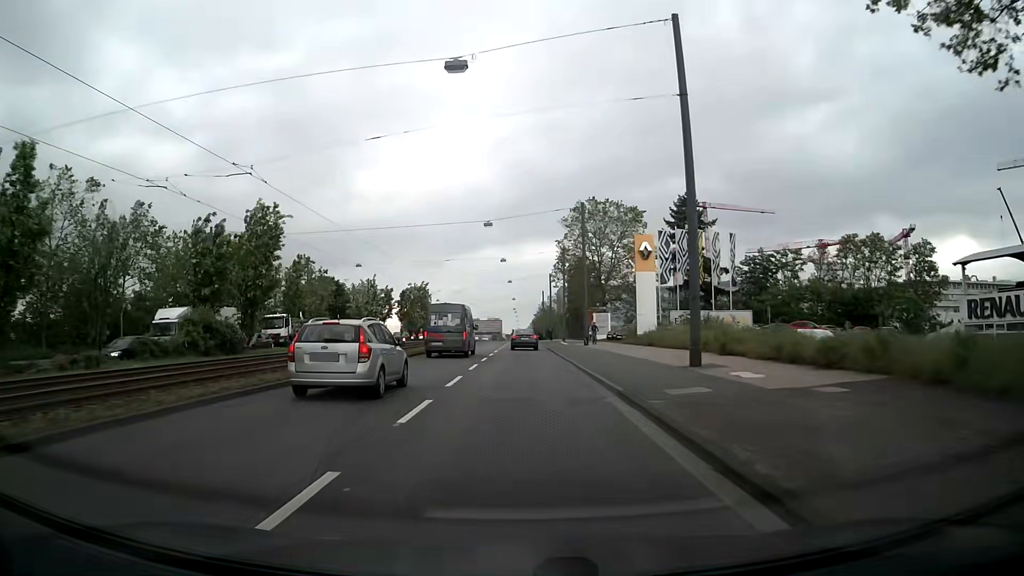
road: primary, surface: asphalt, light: Day
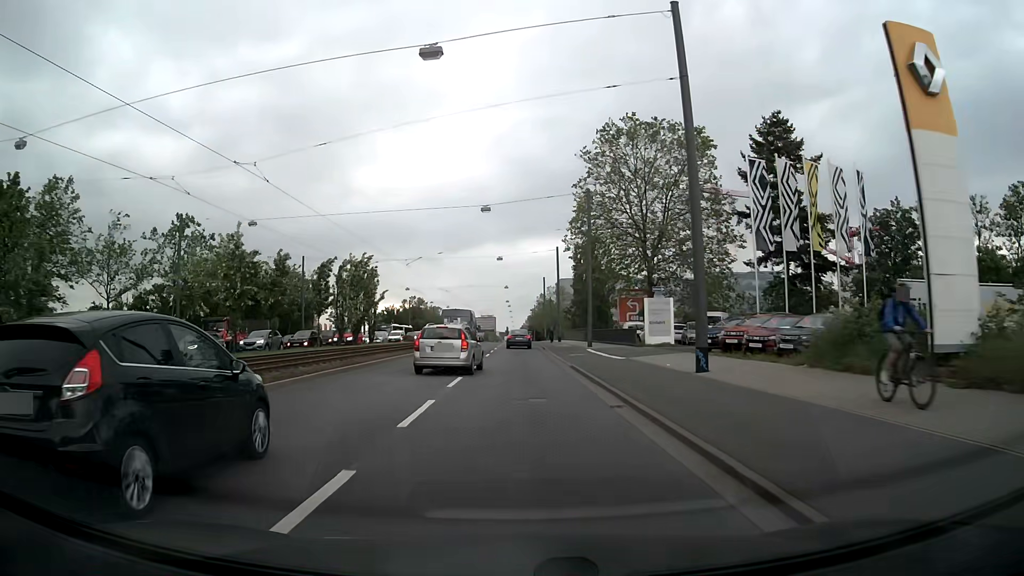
(+0.3, +32.0) m; +1°
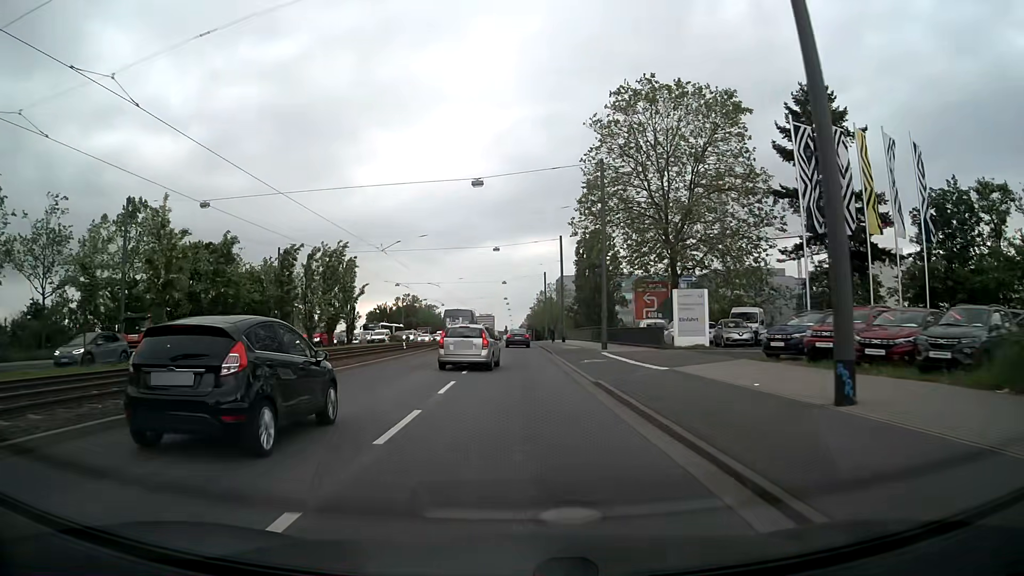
(0.0, +8.0) m; 0°
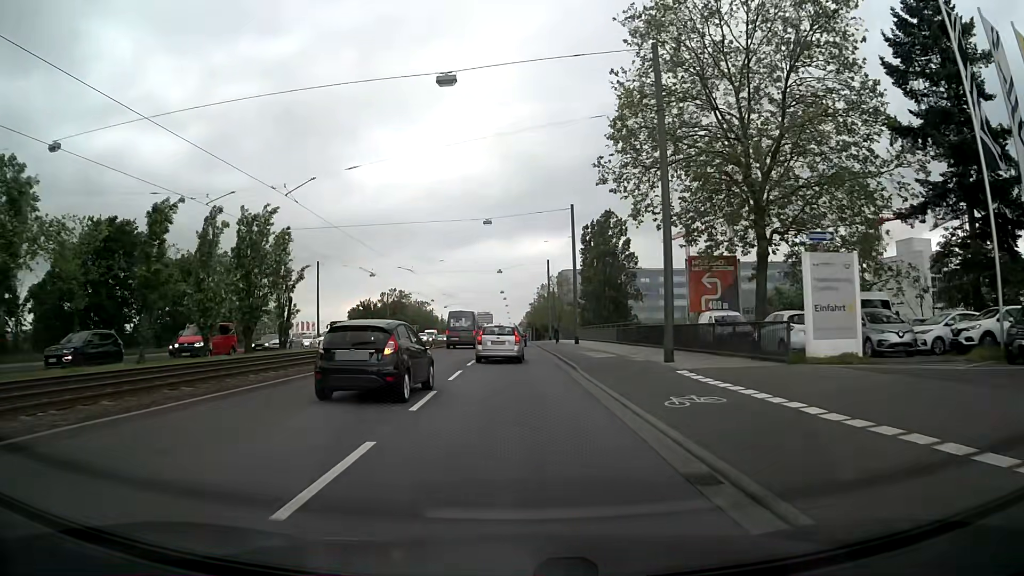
(0.0, +16.0) m; 0°
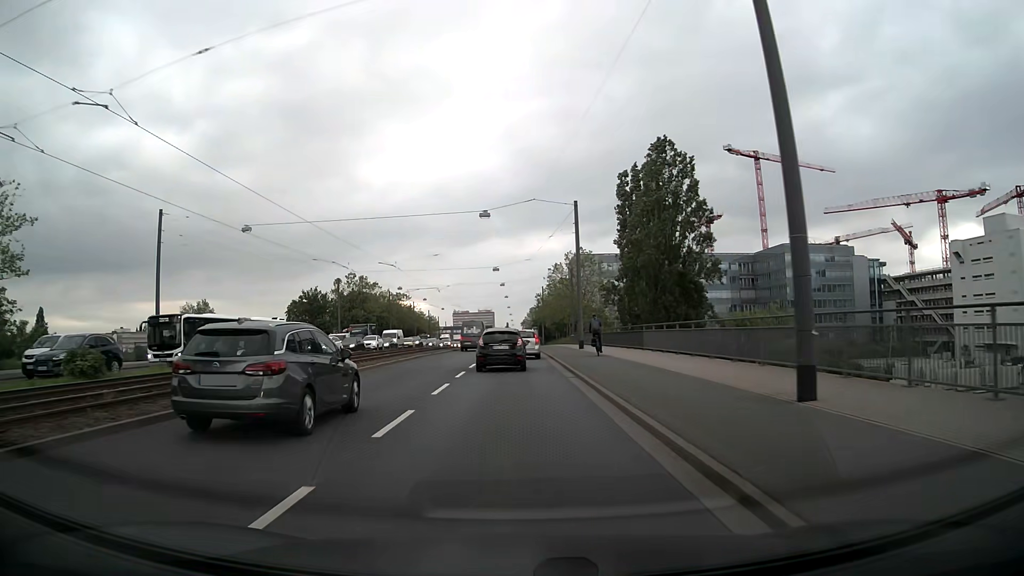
(-0.1, +39.8) m; 0°
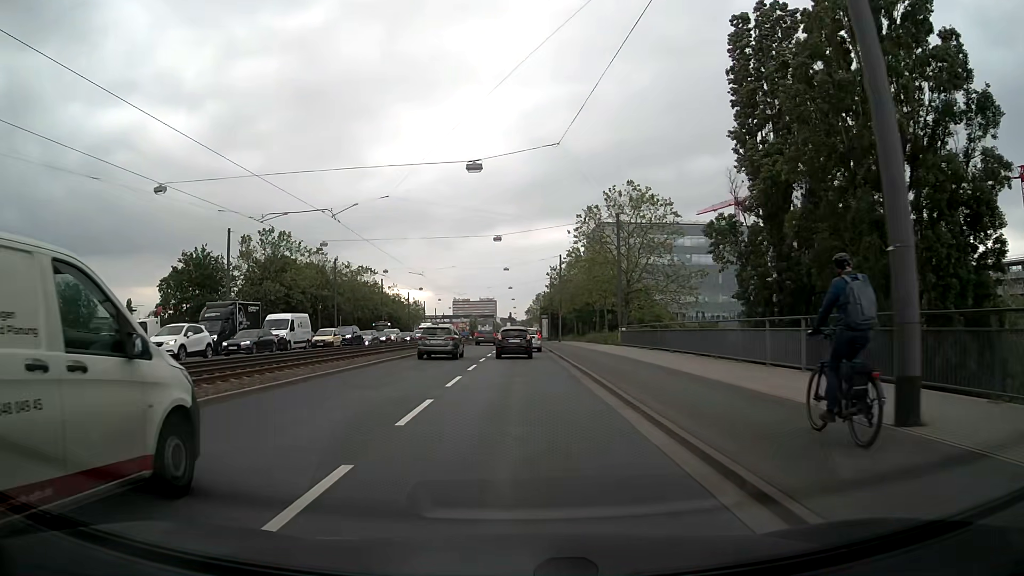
(-0.1, +39.9) m; 0°
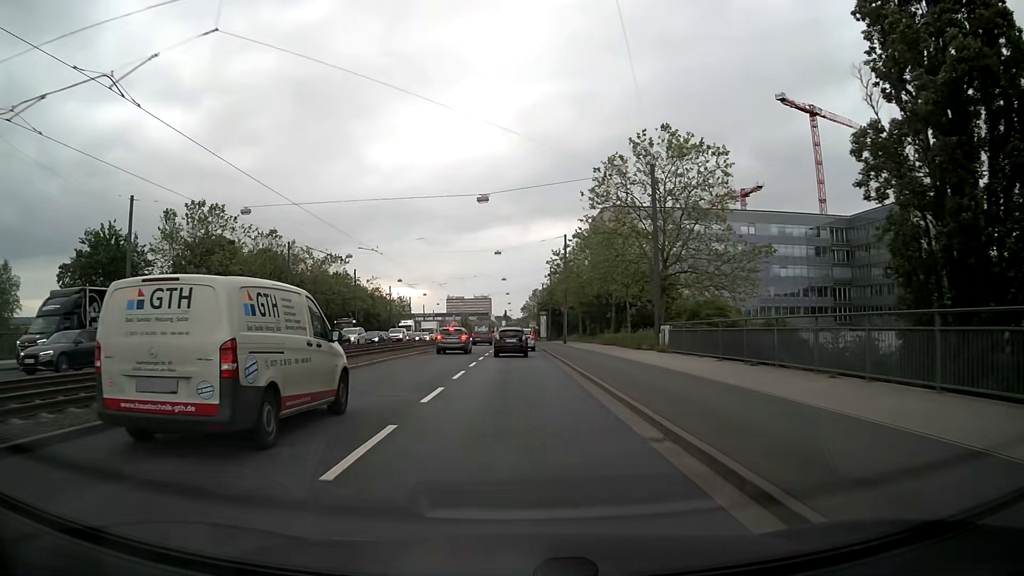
(+0.1, +16.0) m; +1°
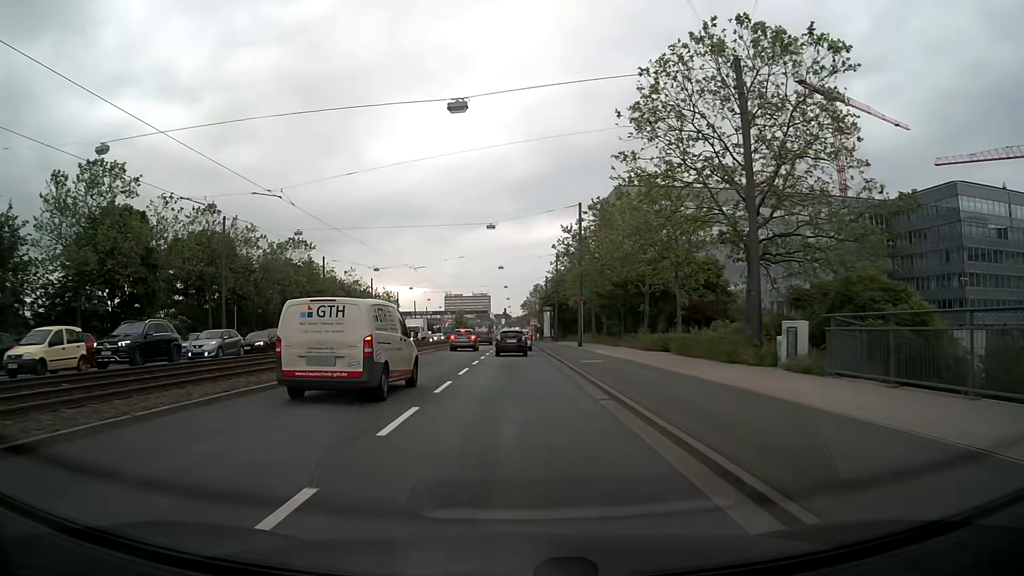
(0.0, +16.0) m; 0°
(0, +10) (0, +20) (0, +30) (0, +40) (0, +50) (0, +60) (0, +70) (0, +80) (0, +90) (0, +100) m
